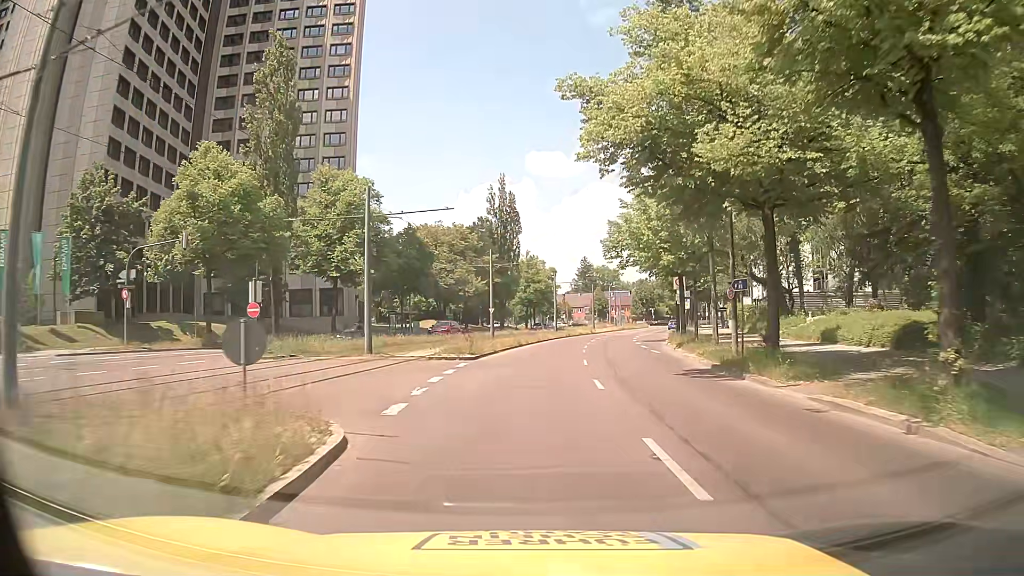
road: secondary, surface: asphalt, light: Day
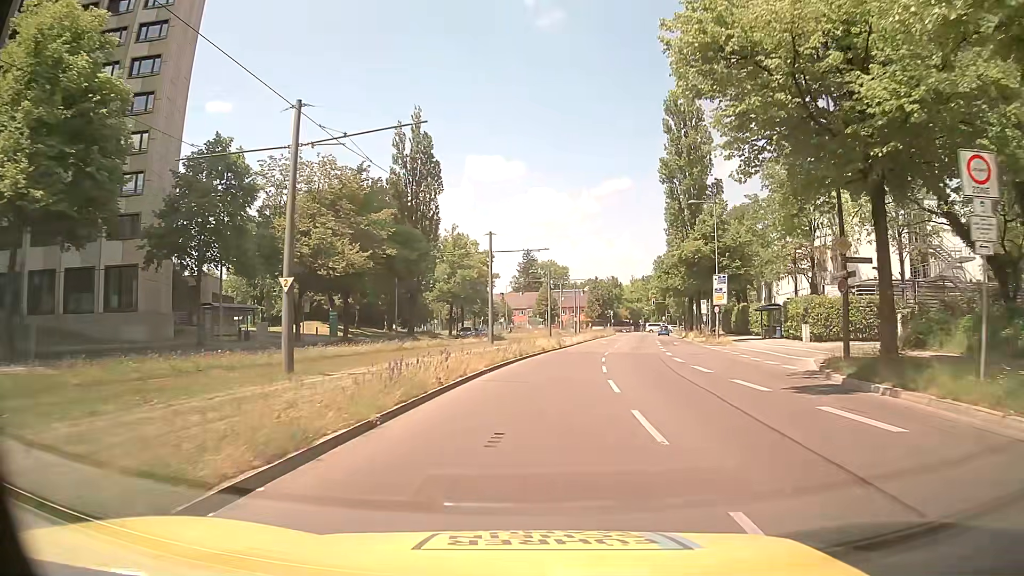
(+1.5, +36.4) m; +6°
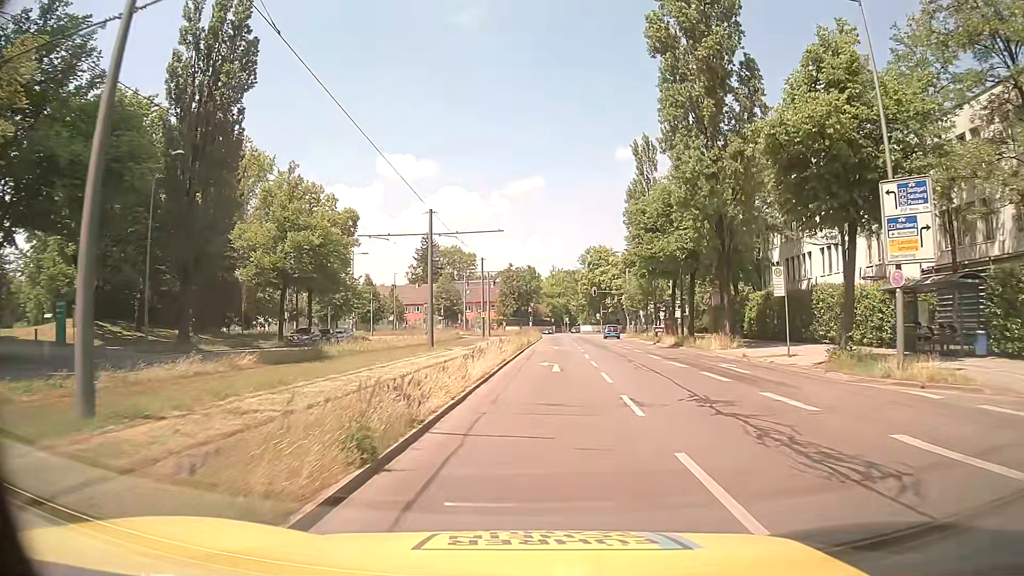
(+2.1, +33.5) m; +8°
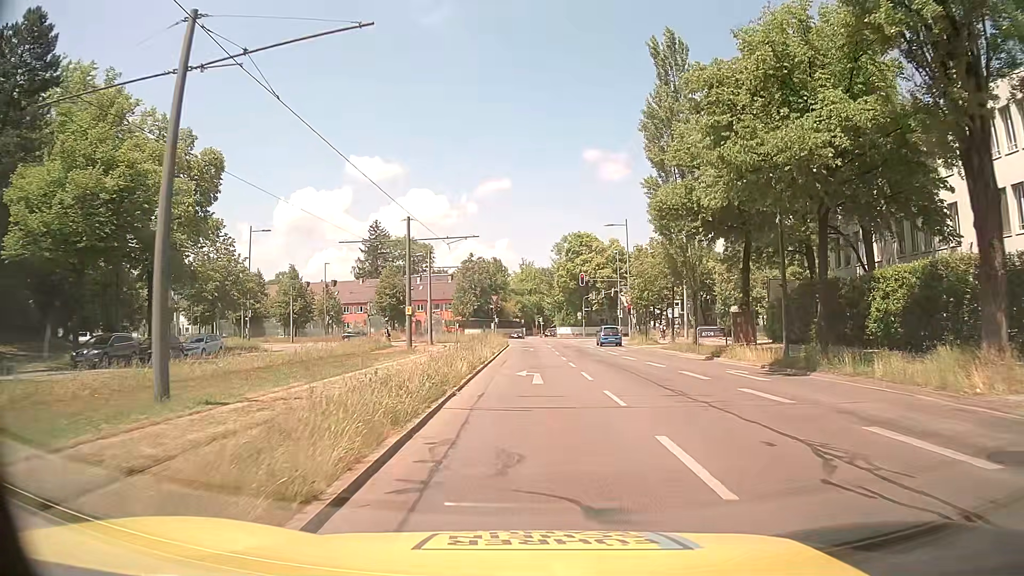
(+0.5, +23.2) m; +4°
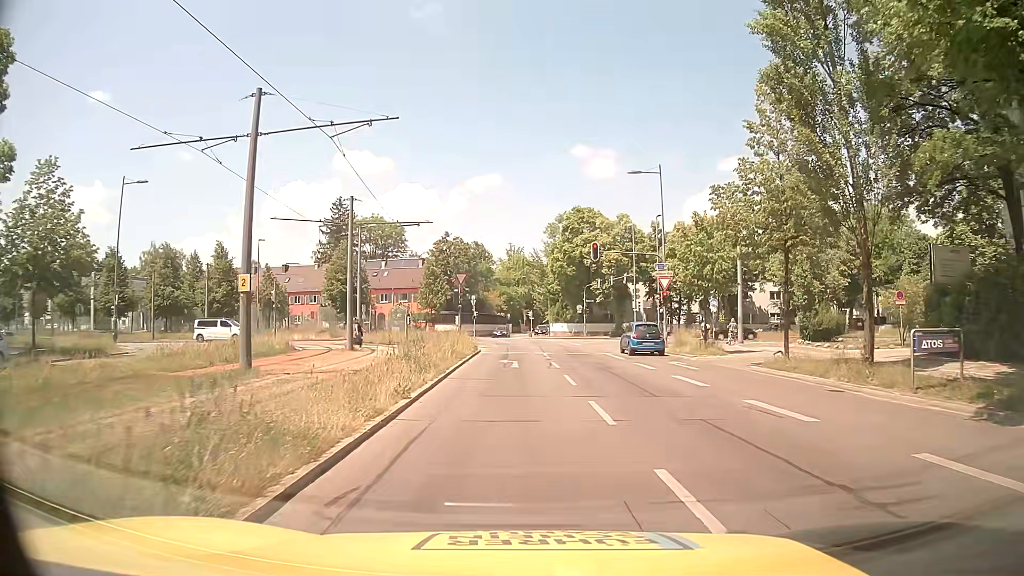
(-0.3, +19.7) m; 0°
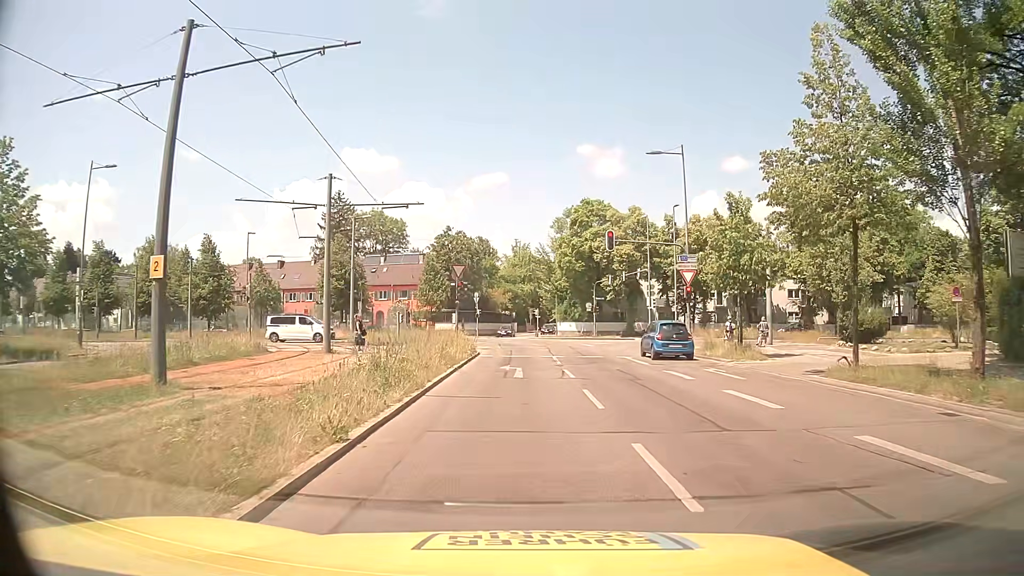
(-0.1, +4.4) m; -2°
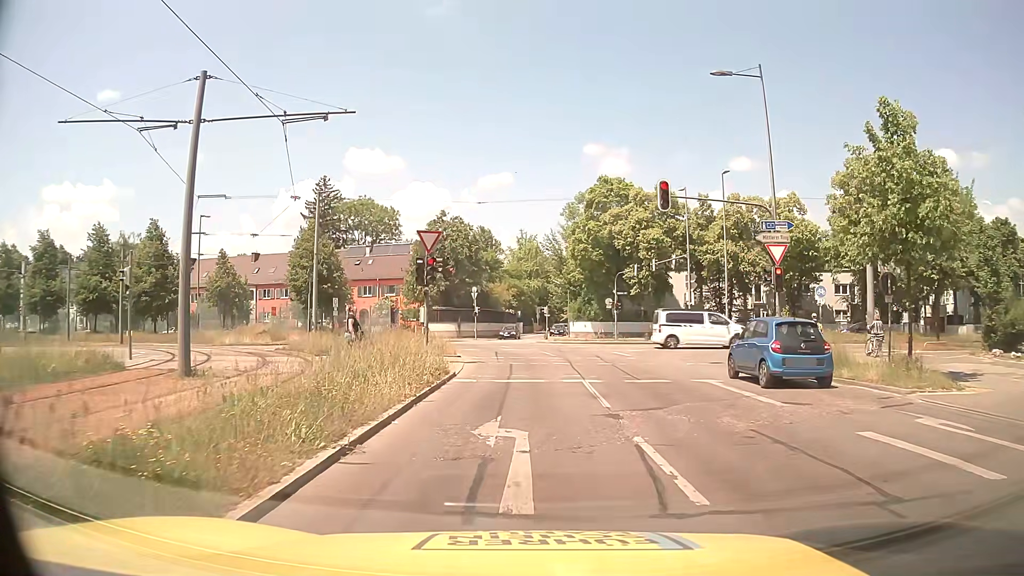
(+0.2, +11.8) m; +1°
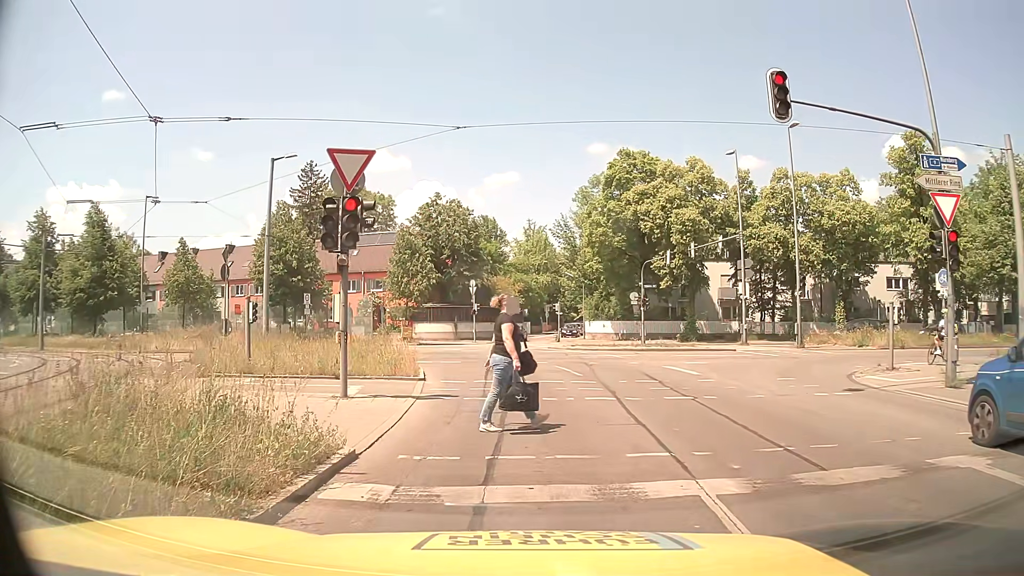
(-0.1, +9.7) m; +1°
